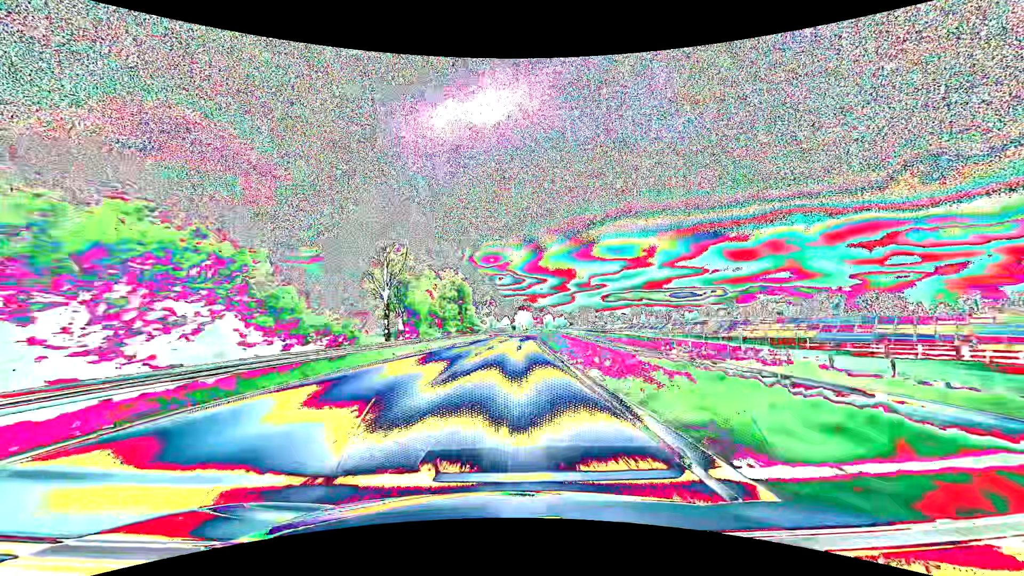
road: primary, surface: asphalt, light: Day
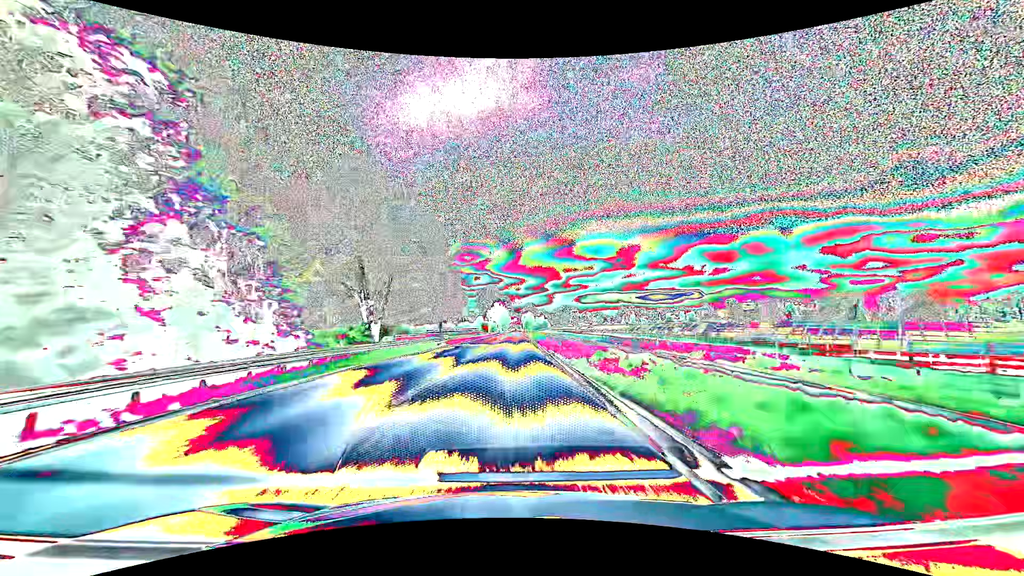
(+1.9, +63.2) m; +3°
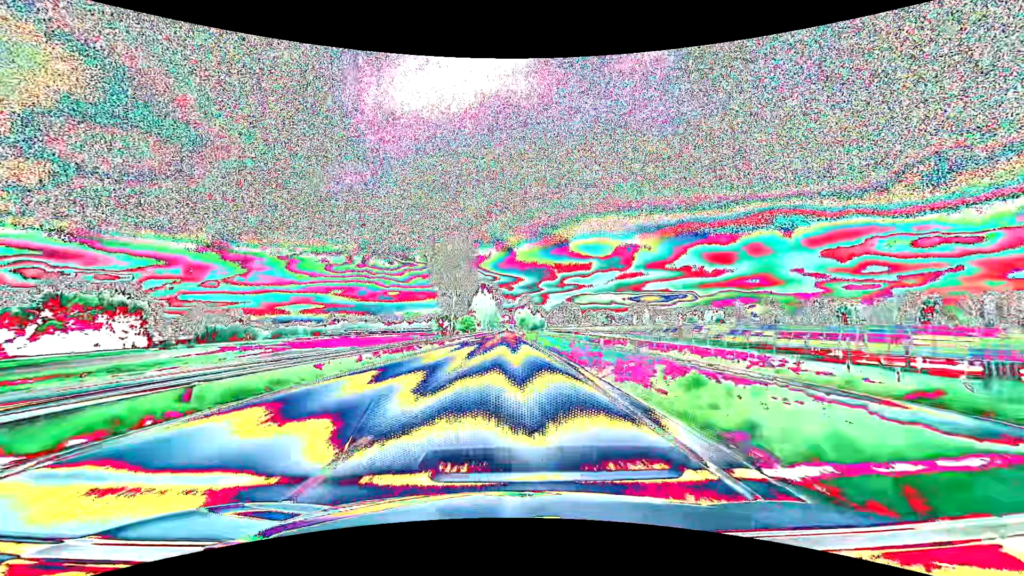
(+1.0, +79.0) m; +1°
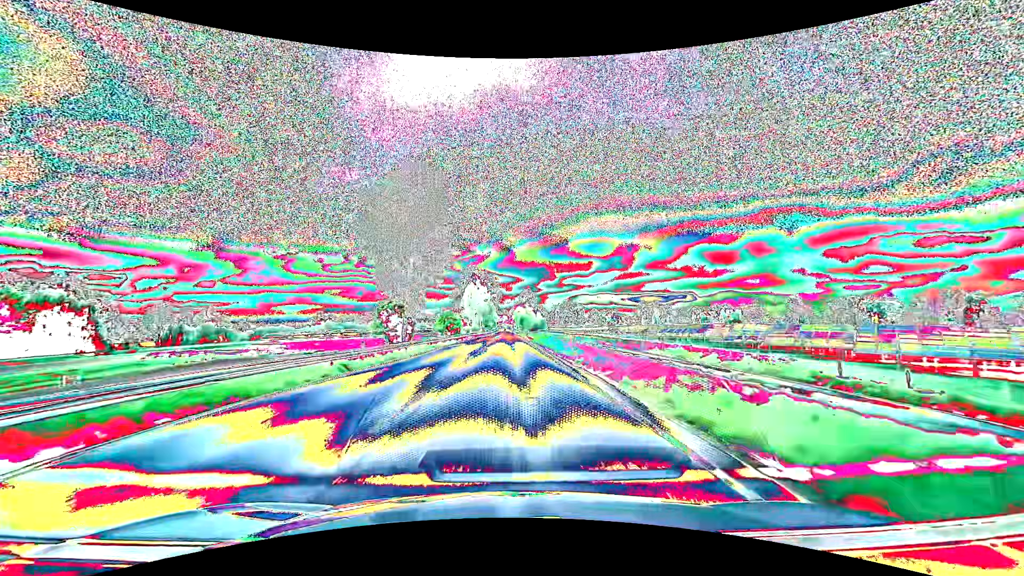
(0.0, +31.6) m; 0°
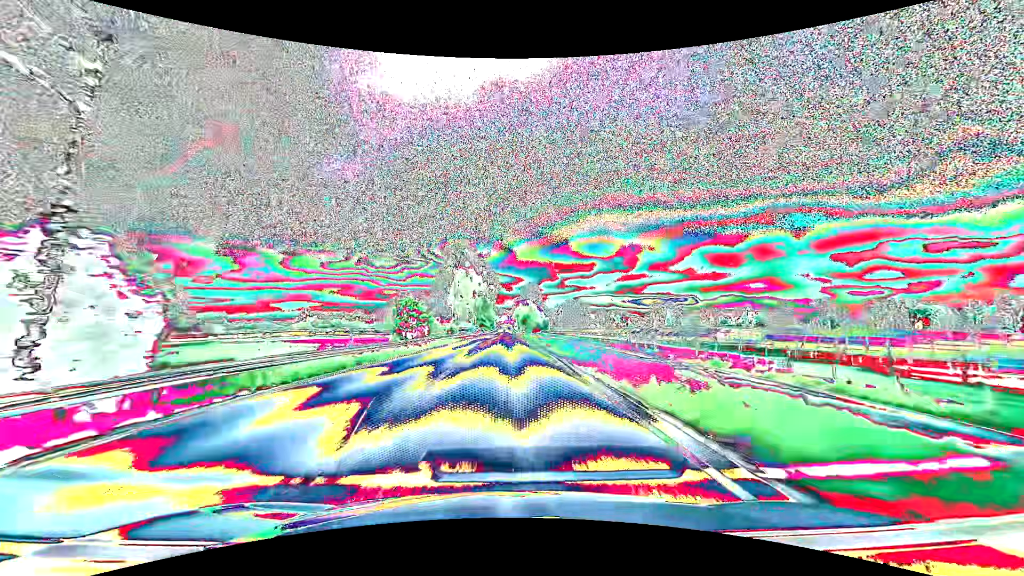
(0.0, +31.6) m; 0°
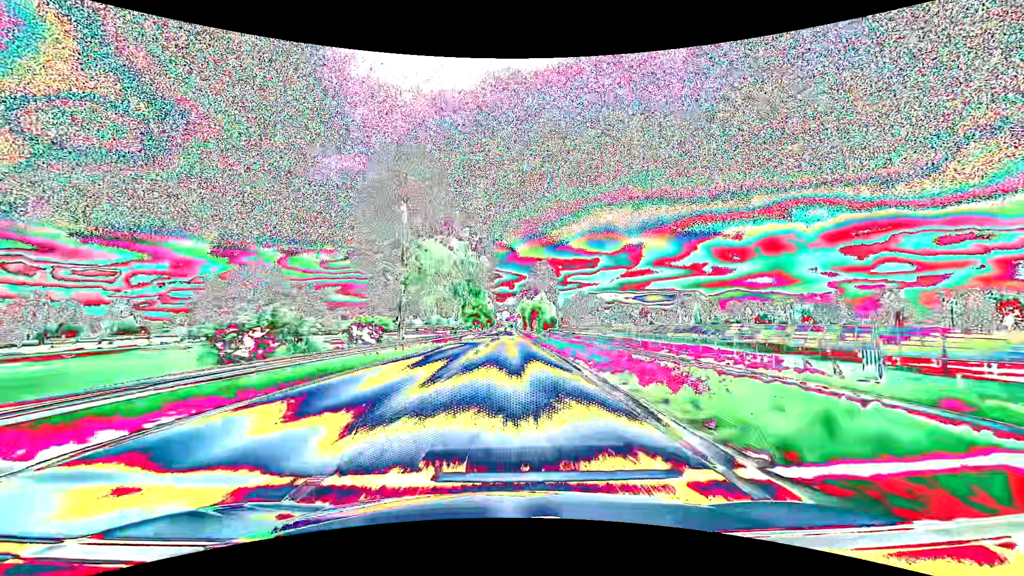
(0.0, +46.7) m; 0°
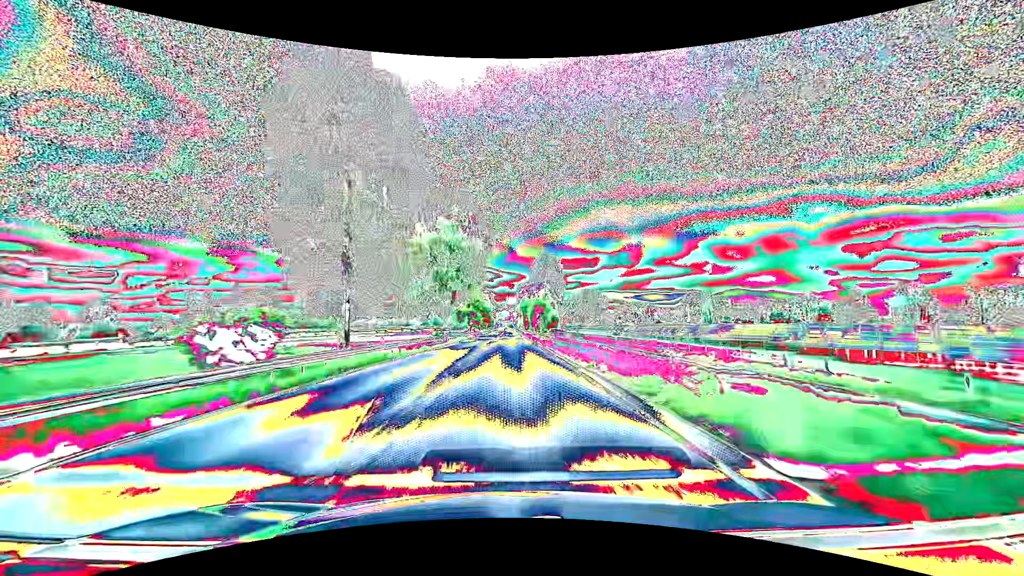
(0.0, +15.1) m; 0°
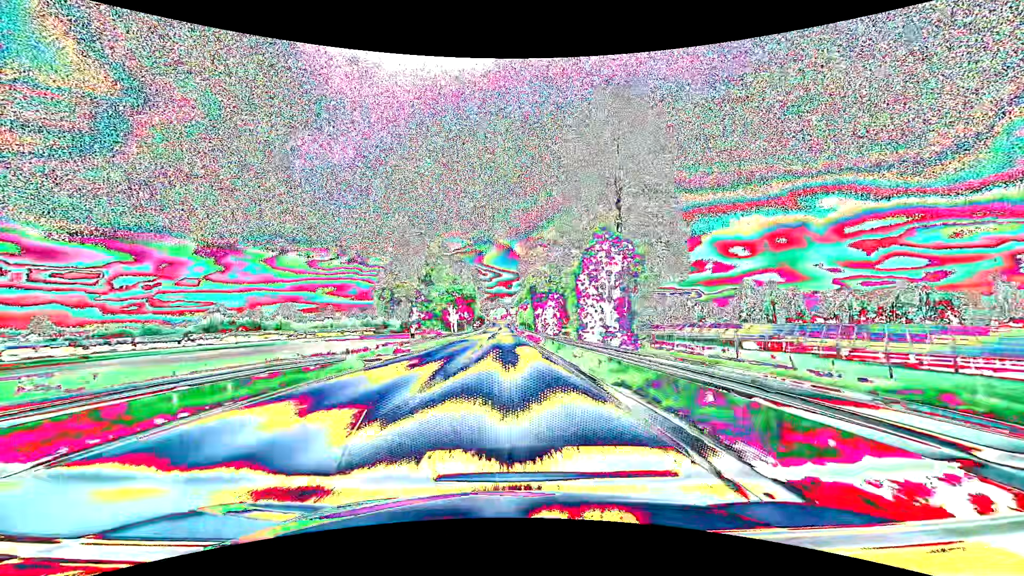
(+0.3, +71.6) m; 0°
(0, +10) (0, +20) (0, +30) (0, +40) (0, +50) (0, +60) (0, +70) (0, +80) (0, +90) (0, +100) m
